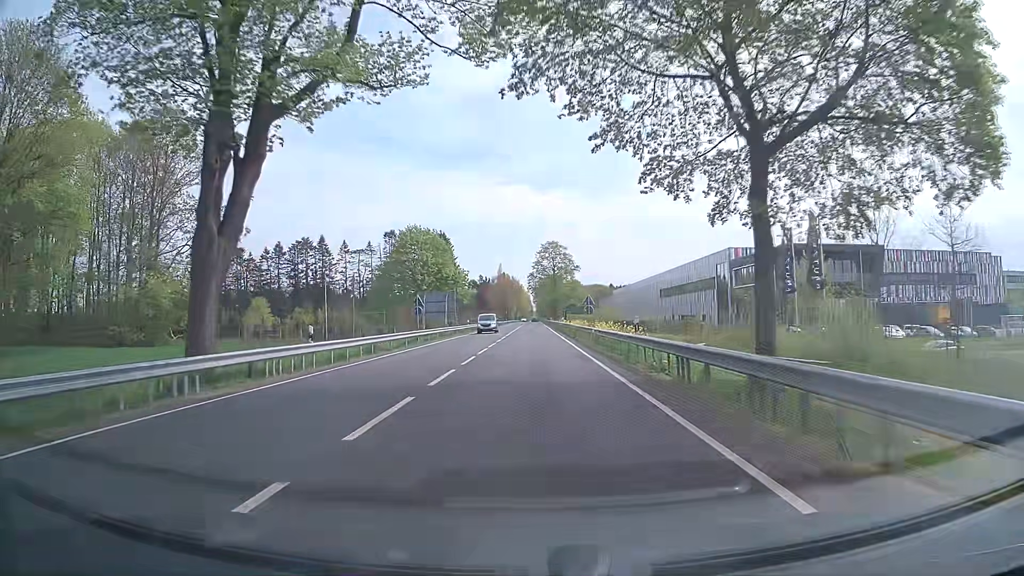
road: primary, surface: asphalt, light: Day
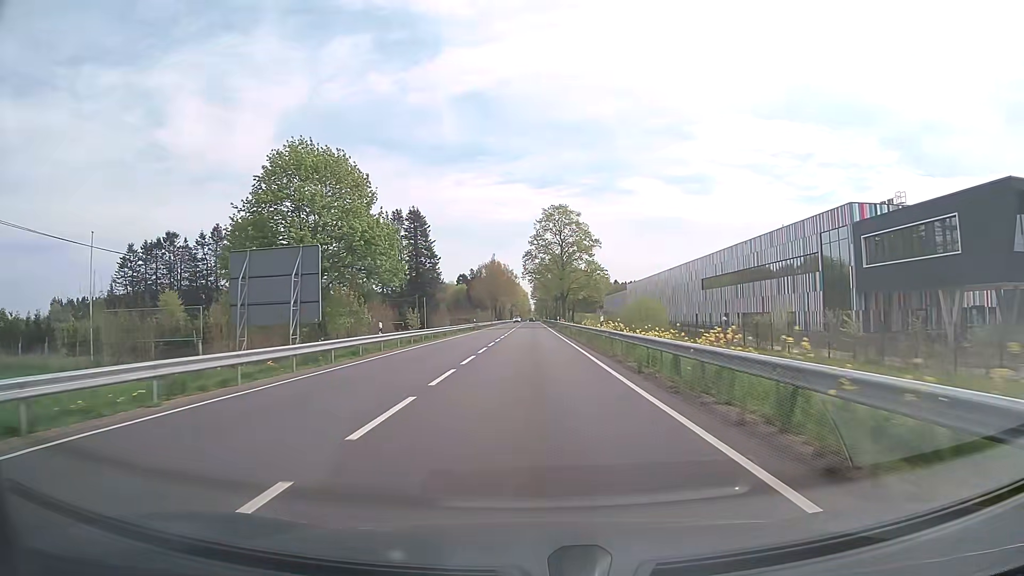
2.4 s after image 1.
(-0.1, +42.1) m; 0°
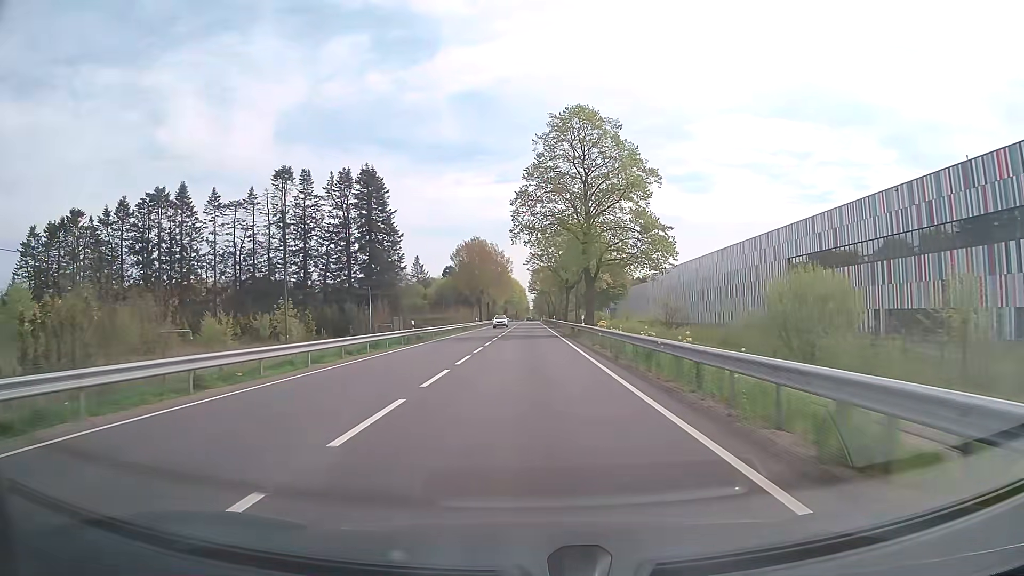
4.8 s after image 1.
(+0.1, +42.6) m; 0°
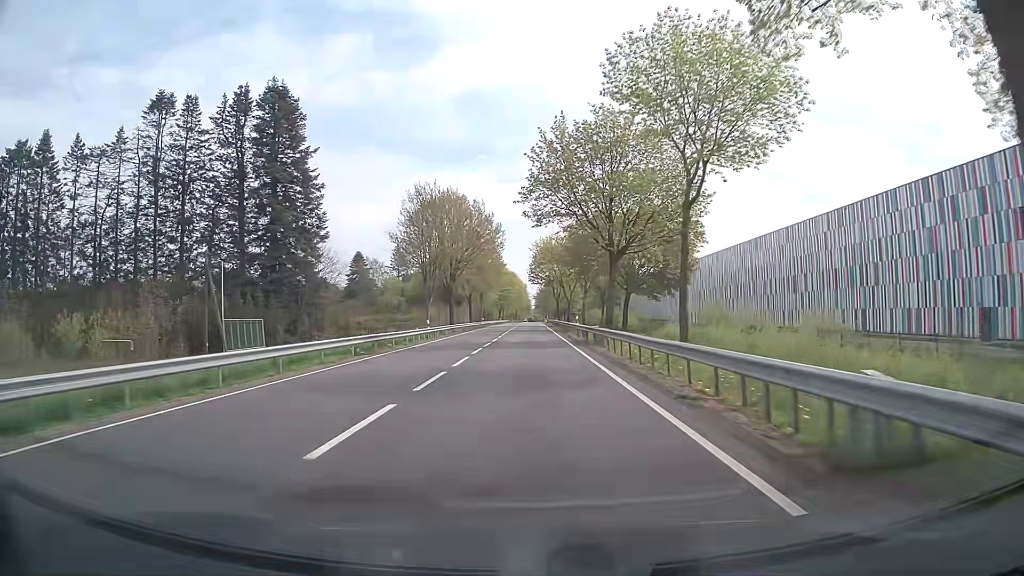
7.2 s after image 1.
(-0.2, +42.9) m; 0°
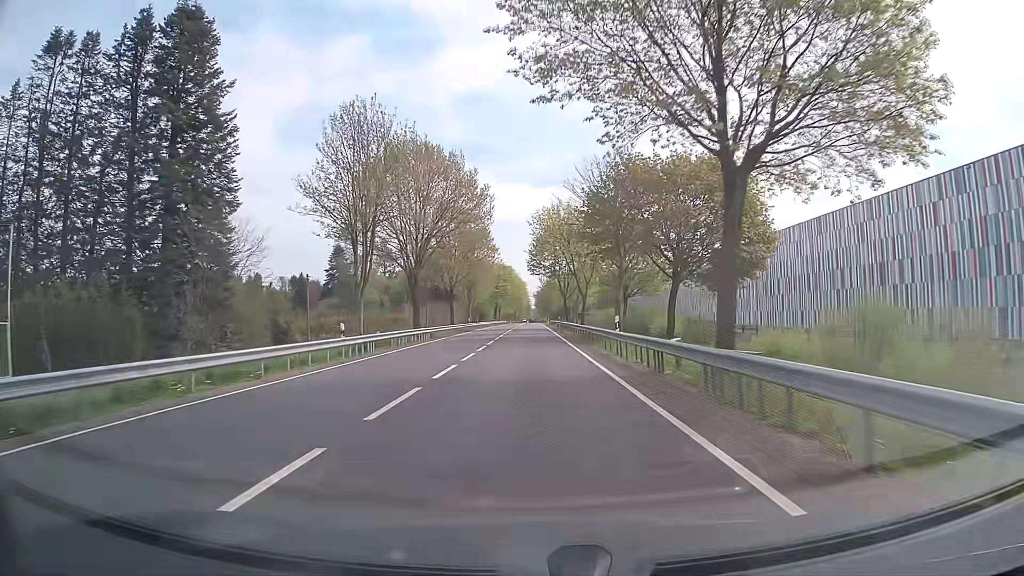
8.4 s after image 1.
(0.0, +21.5) m; 0°
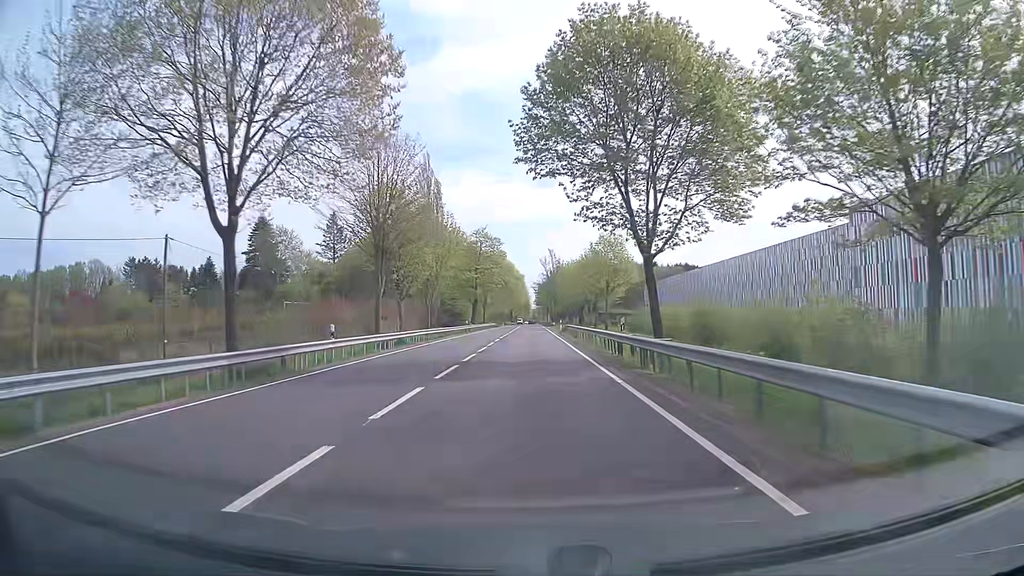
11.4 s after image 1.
(0.0, +53.7) m; 0°
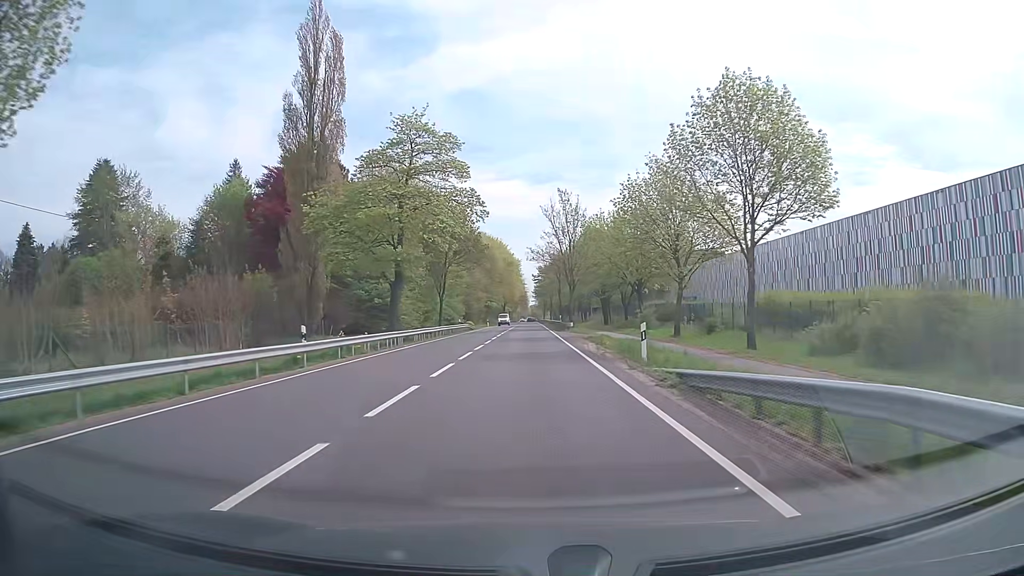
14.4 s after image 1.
(+0.2, +53.9) m; 0°
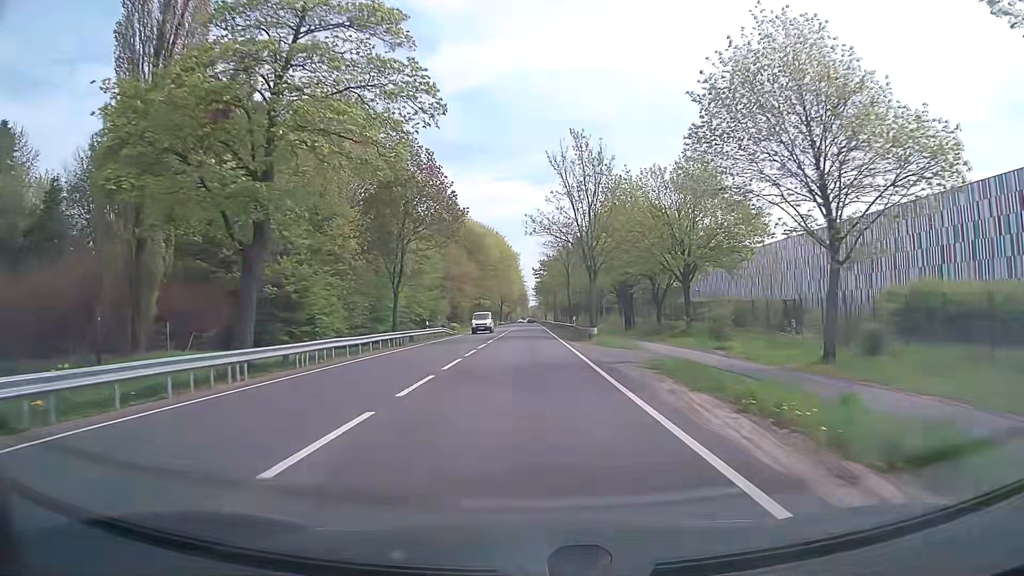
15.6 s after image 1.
(0.0, +21.6) m; 0°
(0, +10) (0, +20) (0, +30) (0, +40) (0, +50) (0, +60) (0, +70) (0, +80) (0, +90) (0, +100) m
